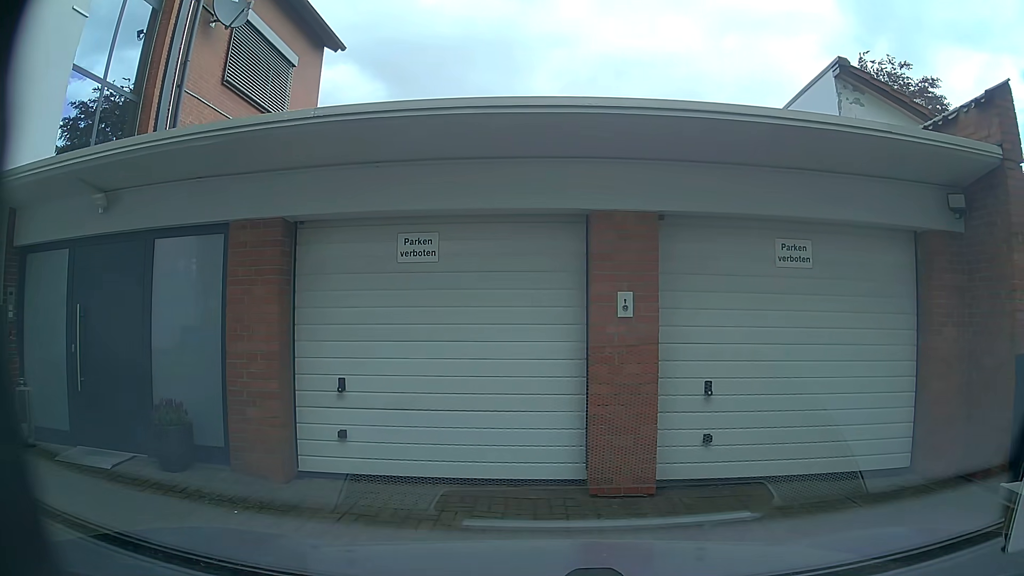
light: Day
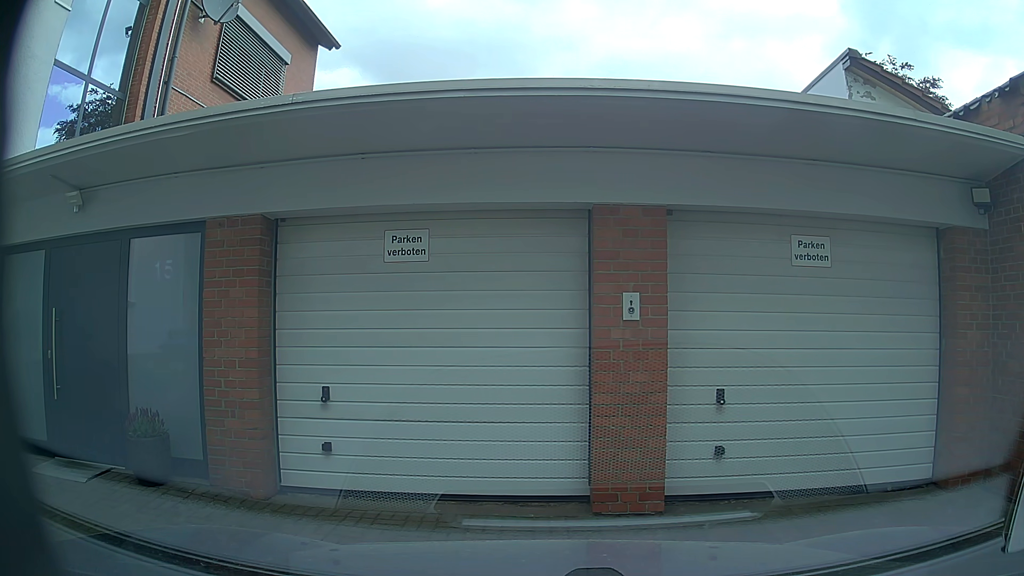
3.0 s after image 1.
(0.0, +0.5) m; 0°
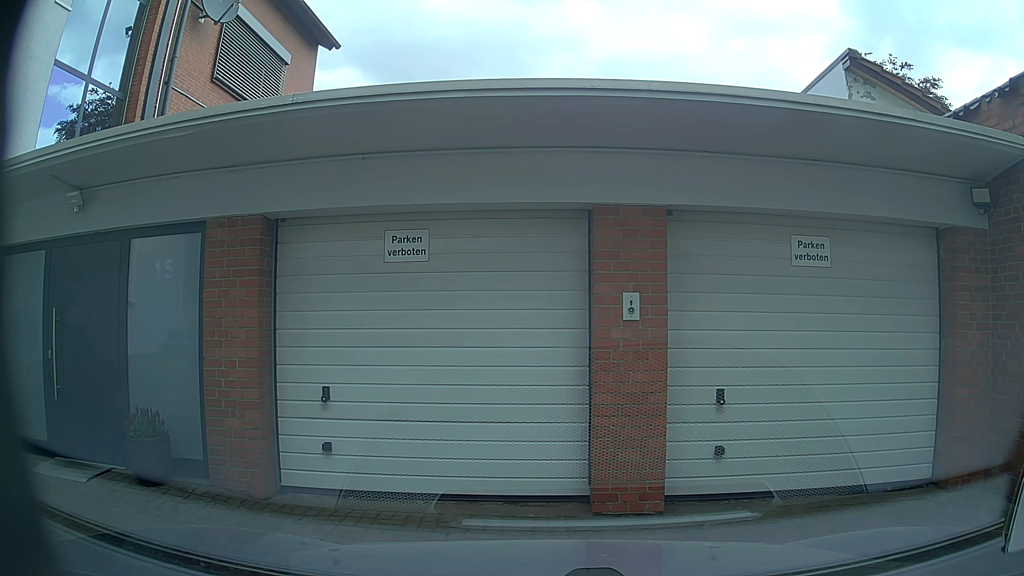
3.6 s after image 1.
(0.0, 0.0) m; 0°
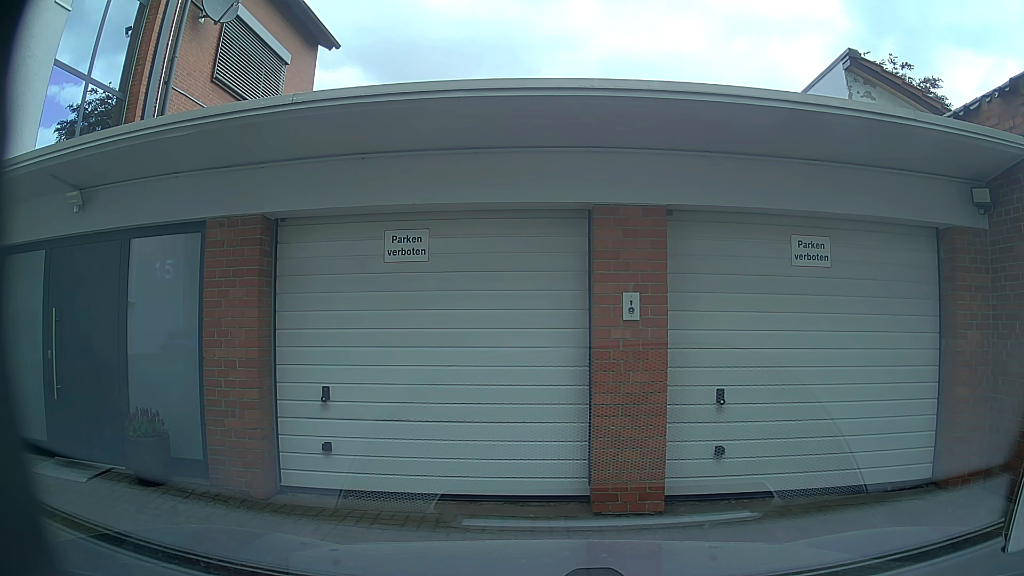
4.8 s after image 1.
(0.0, 0.0) m; 0°
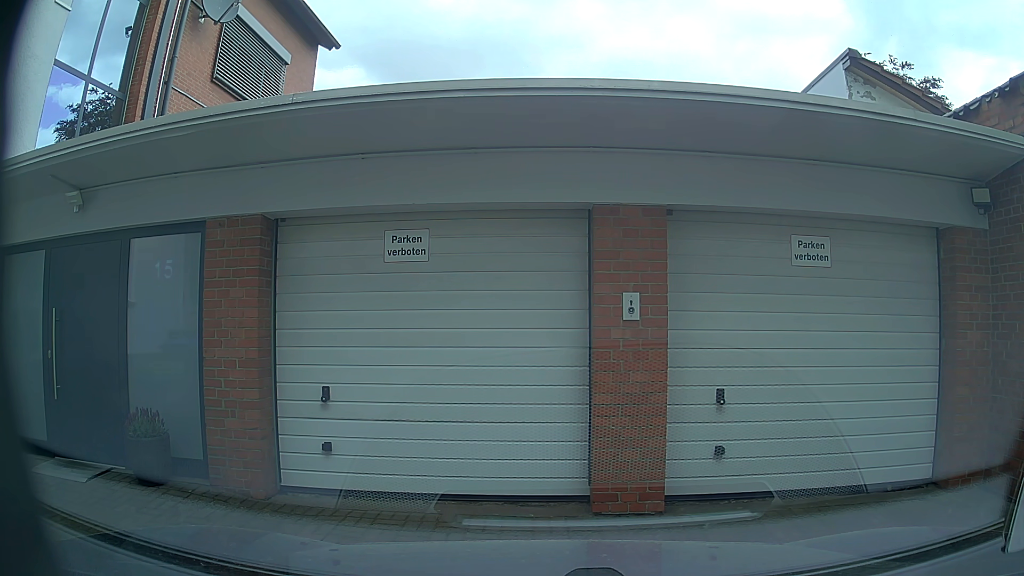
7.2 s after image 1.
(0.0, 0.0) m; 0°
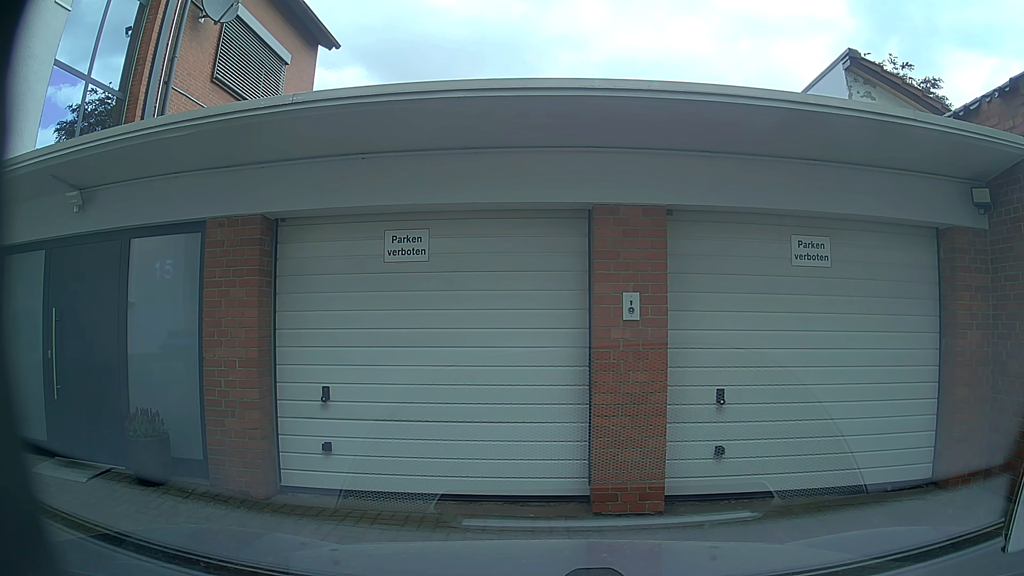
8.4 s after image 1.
(0.0, 0.0) m; 0°
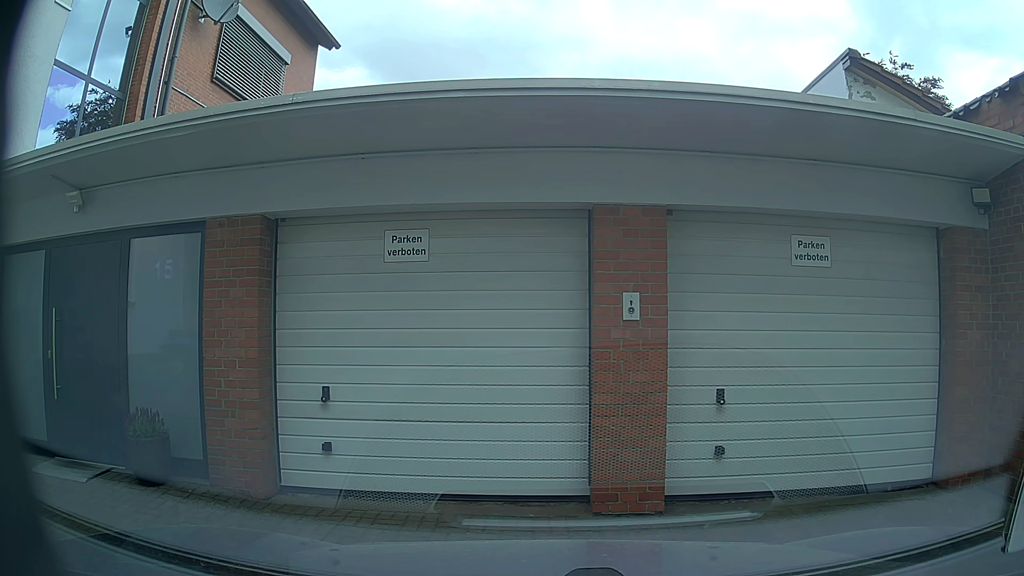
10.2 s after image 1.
(0.0, 0.0) m; 0°
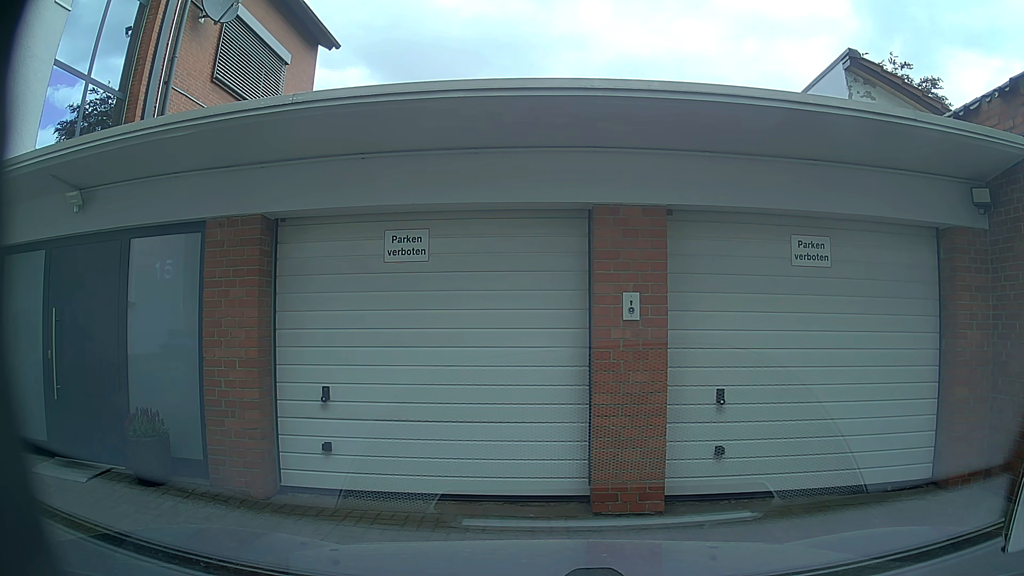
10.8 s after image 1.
(0.0, 0.0) m; 0°
